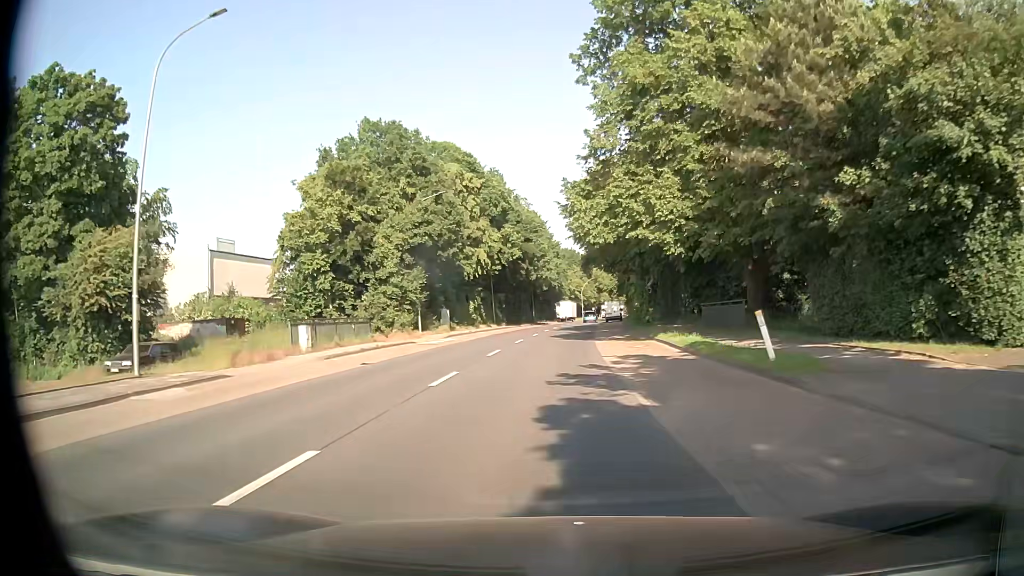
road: tertiary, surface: asphalt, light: Day
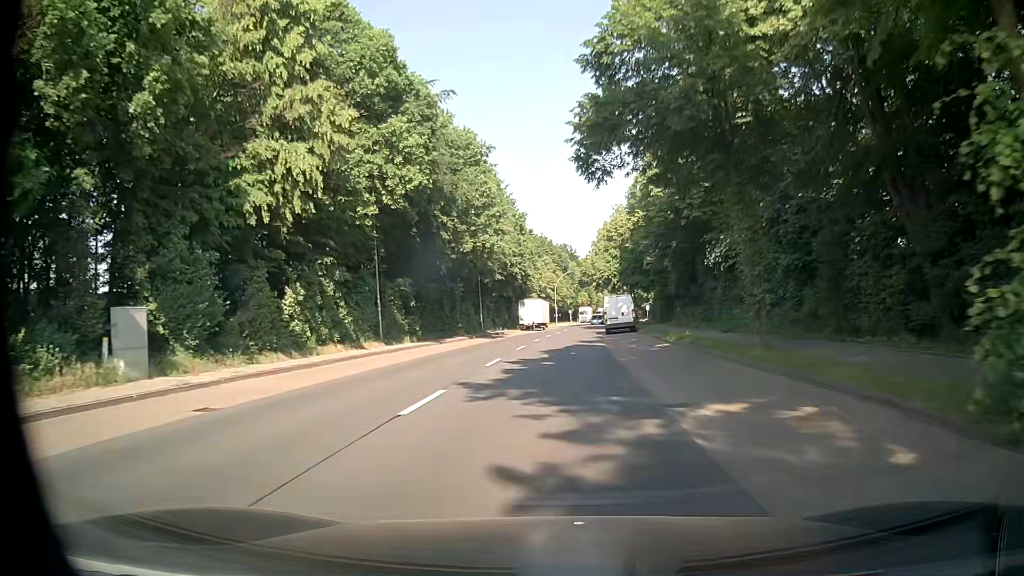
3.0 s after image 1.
(+0.7, +39.5) m; +2°
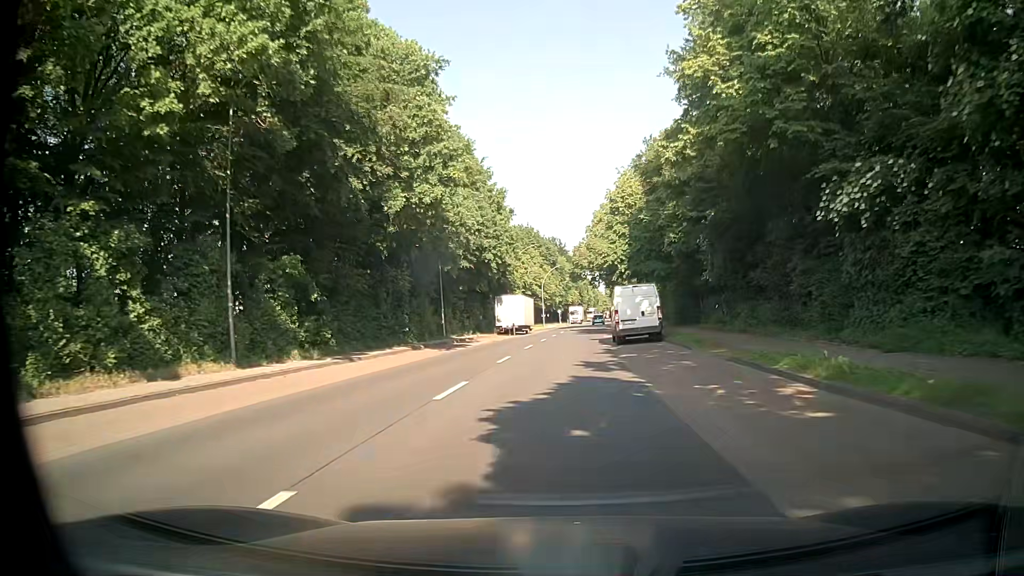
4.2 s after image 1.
(+0.2, +16.1) m; +1°
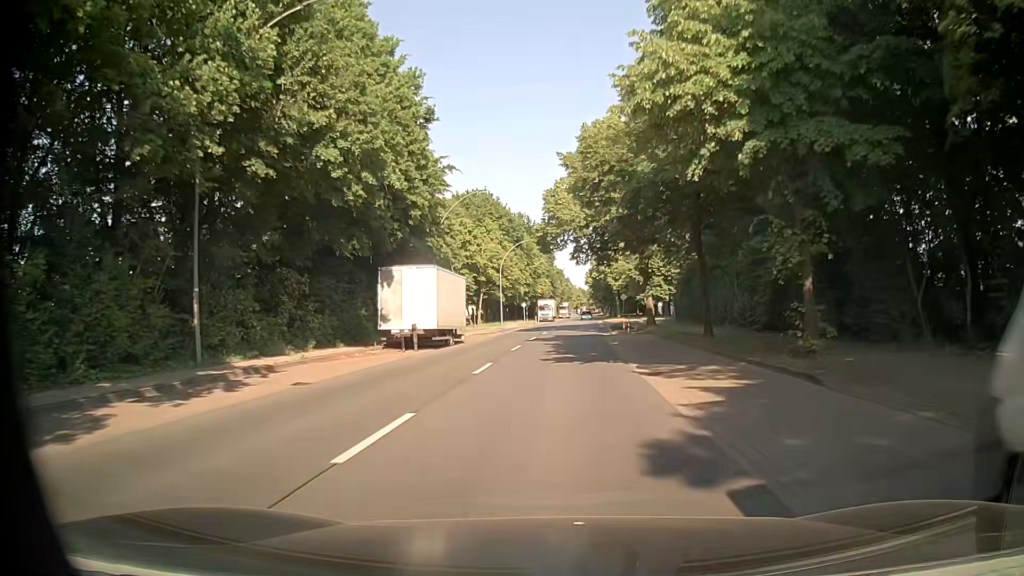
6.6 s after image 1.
(+0.8, +32.0) m; +2°
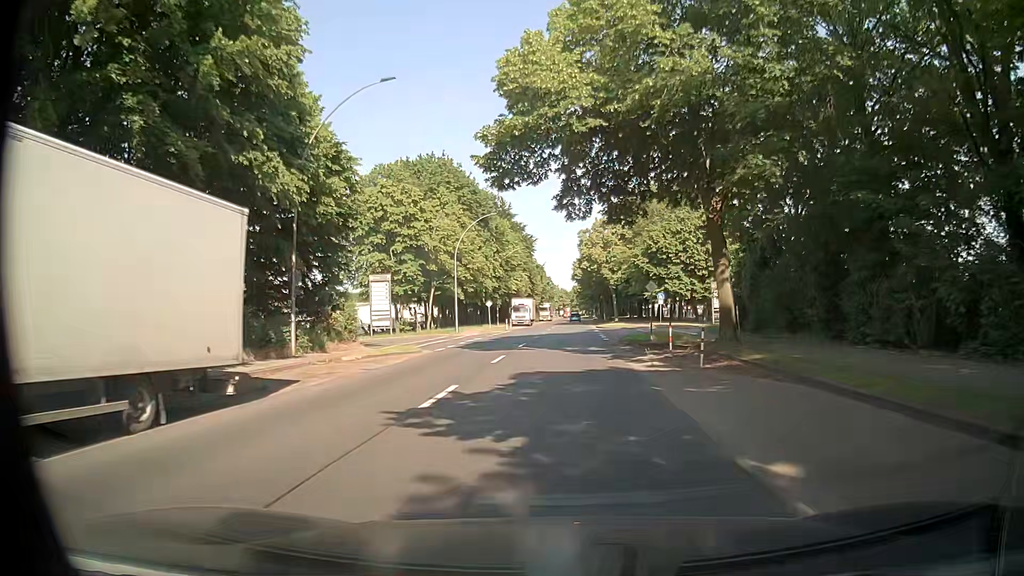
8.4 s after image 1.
(+0.4, +23.3) m; +1°
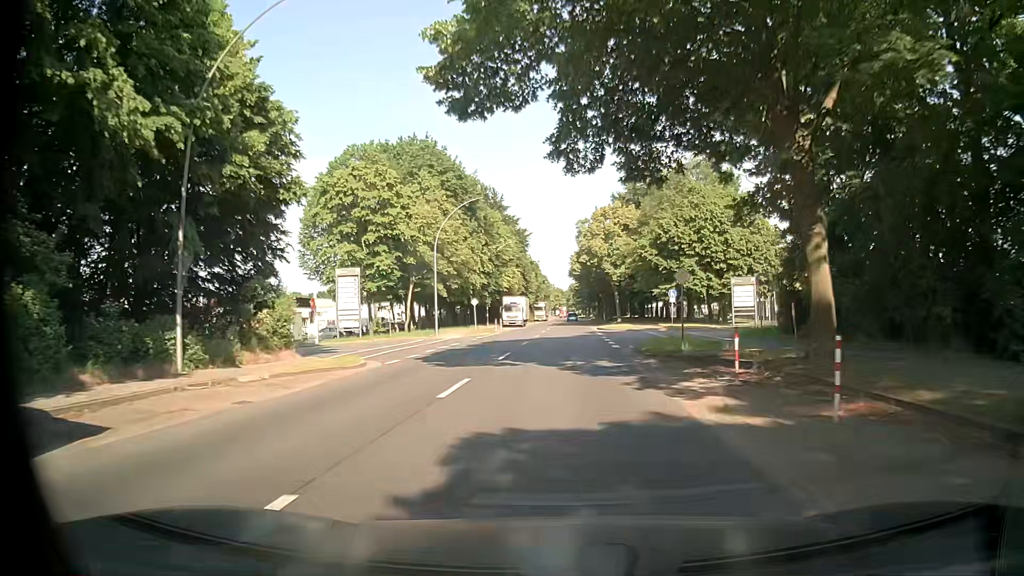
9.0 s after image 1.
(+0.1, +7.9) m; +1°
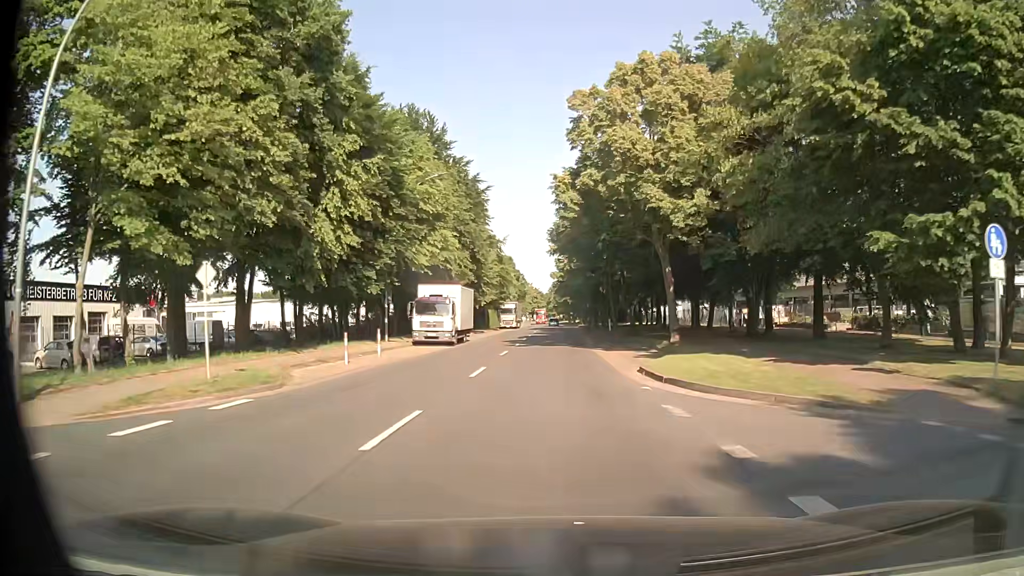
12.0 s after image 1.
(+1.0, +40.2) m; +2°
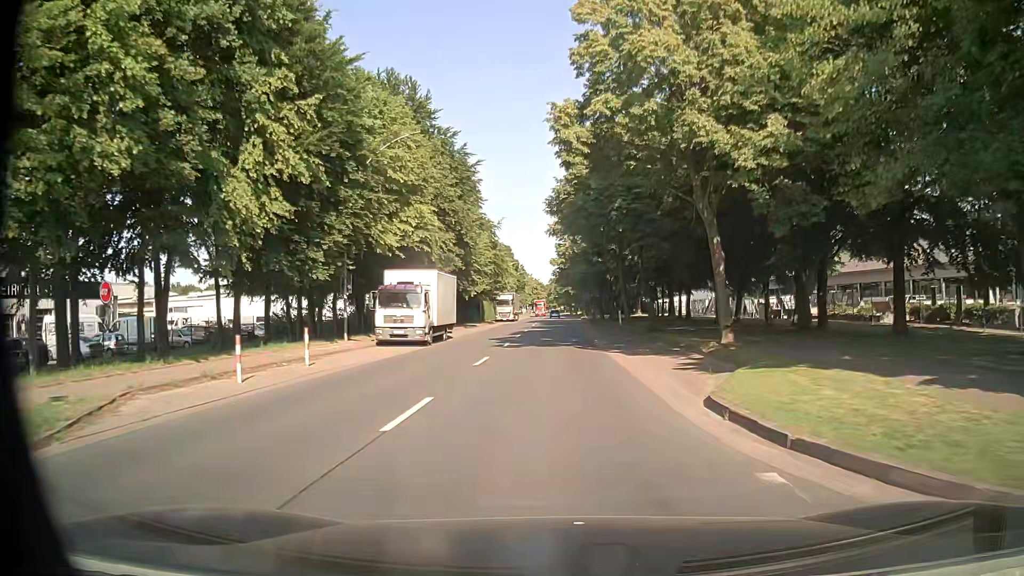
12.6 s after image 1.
(0.0, +8.1) m; 0°
(0, +10) (0, +20) (0, +30) (0, +40) (0, +50) (-1, +60) (-1, +70) (-1, +80) (-1, +90) (-1, +100) m
